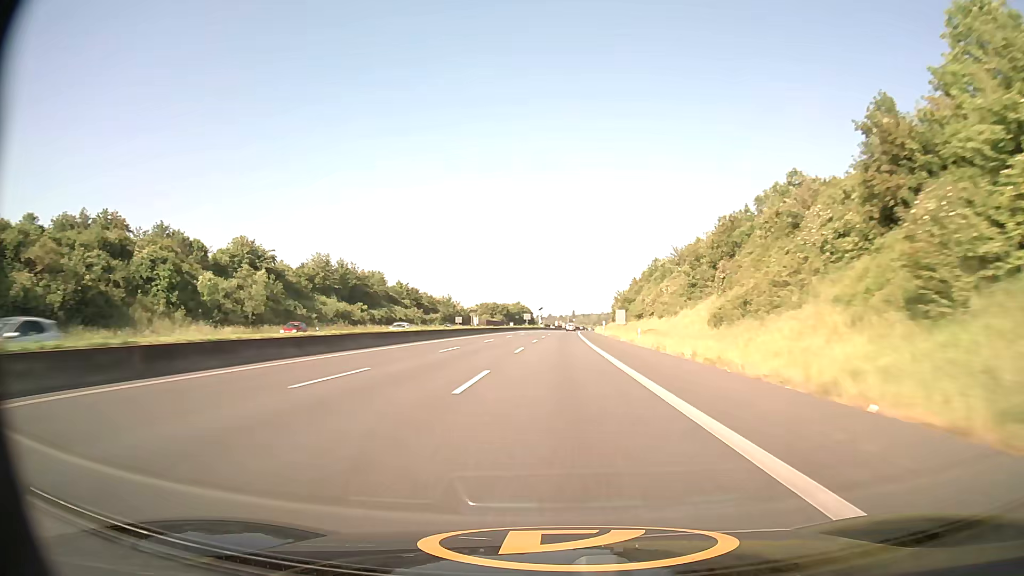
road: motorway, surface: asphalt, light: Day
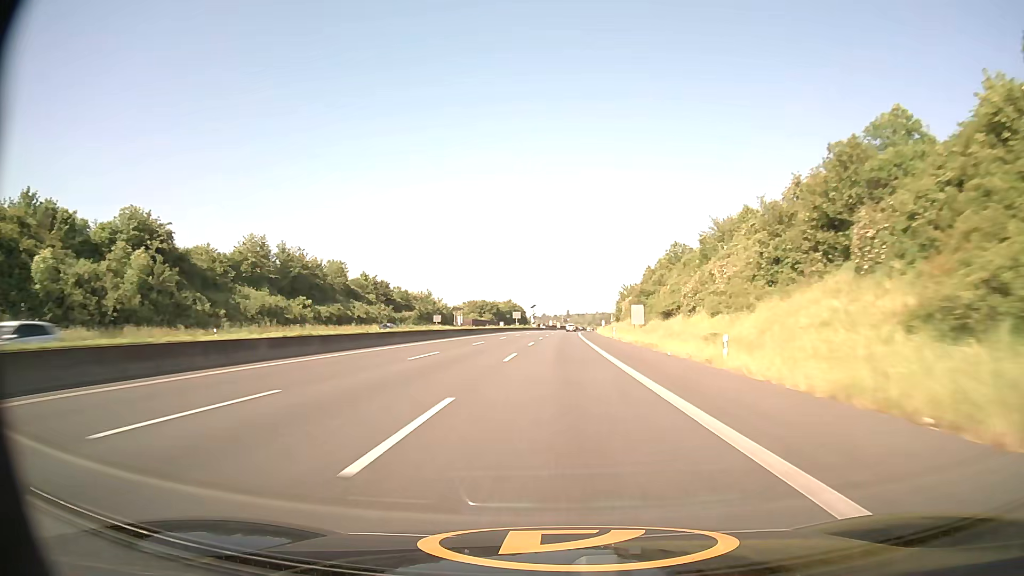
(+0.1, +24.8) m; 0°
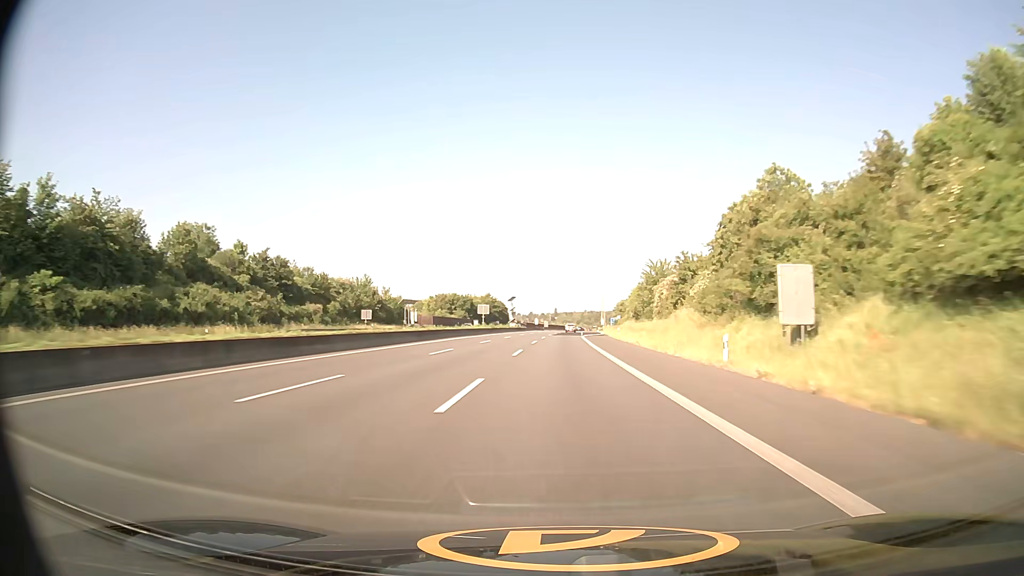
(+0.4, +49.6) m; +1°
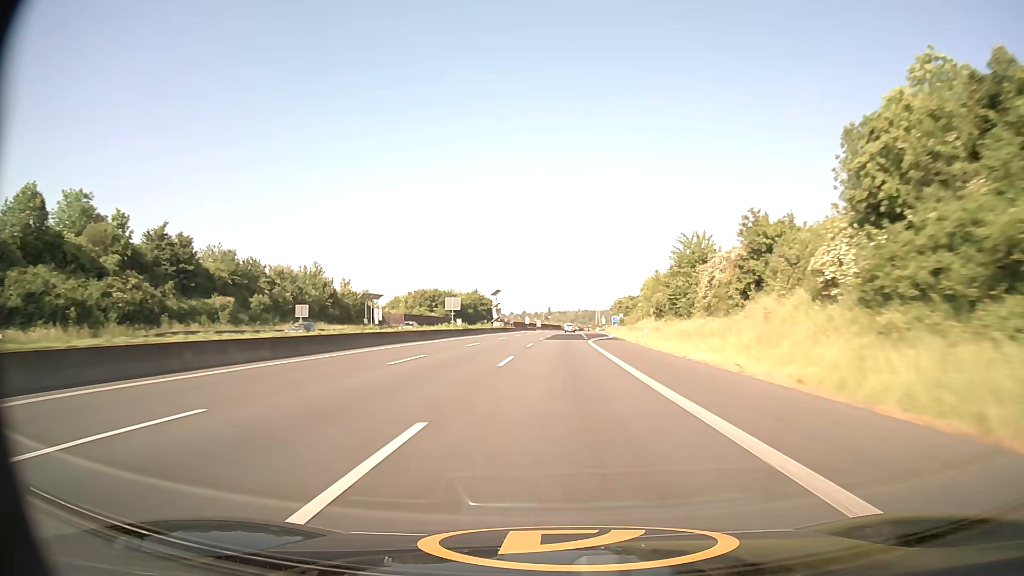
(+0.1, +24.9) m; +1°
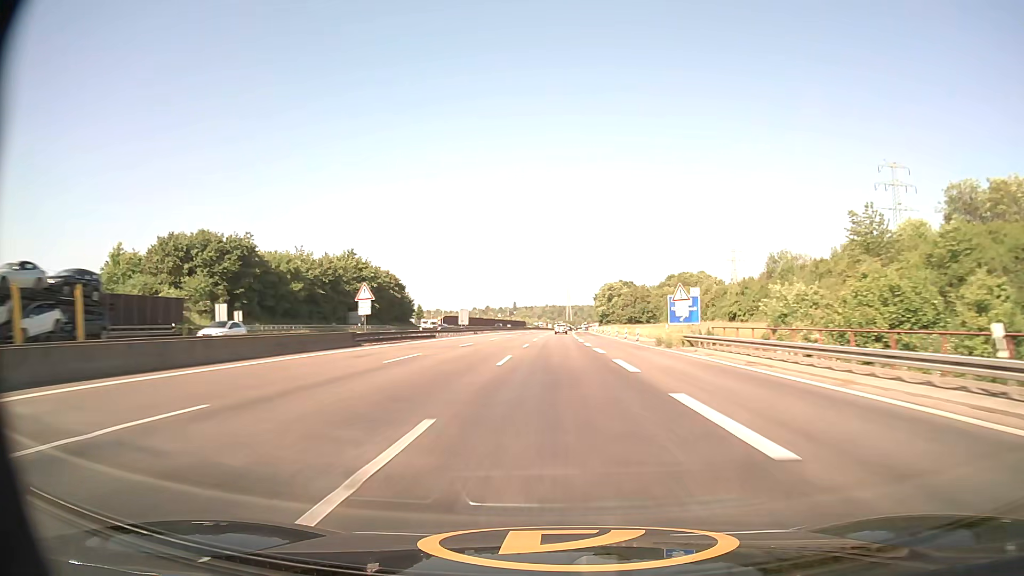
(+3.2, +125.0) m; +3°
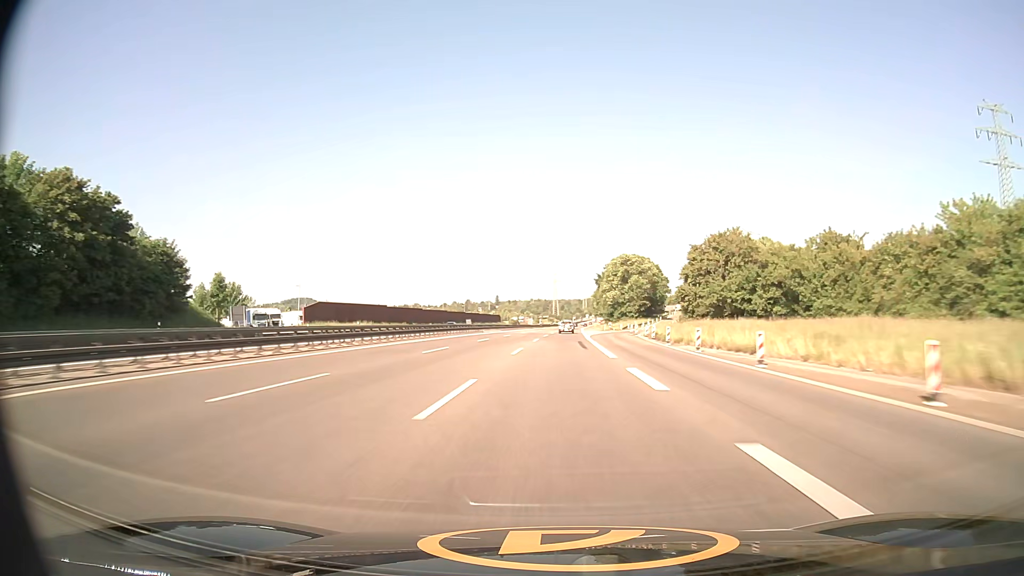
(+1.3, +100.7) m; +1°
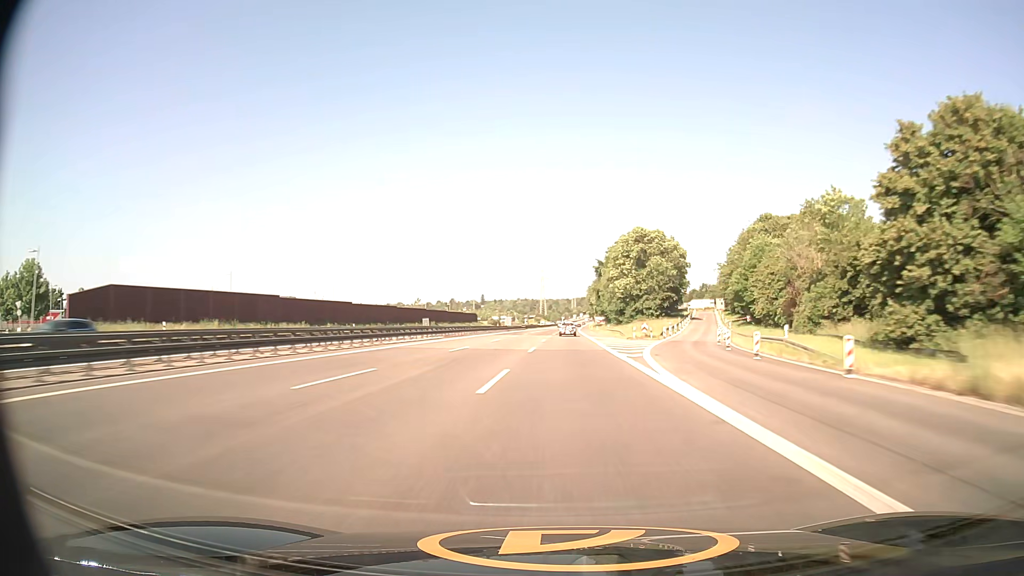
(+0.3, +50.4) m; +1°
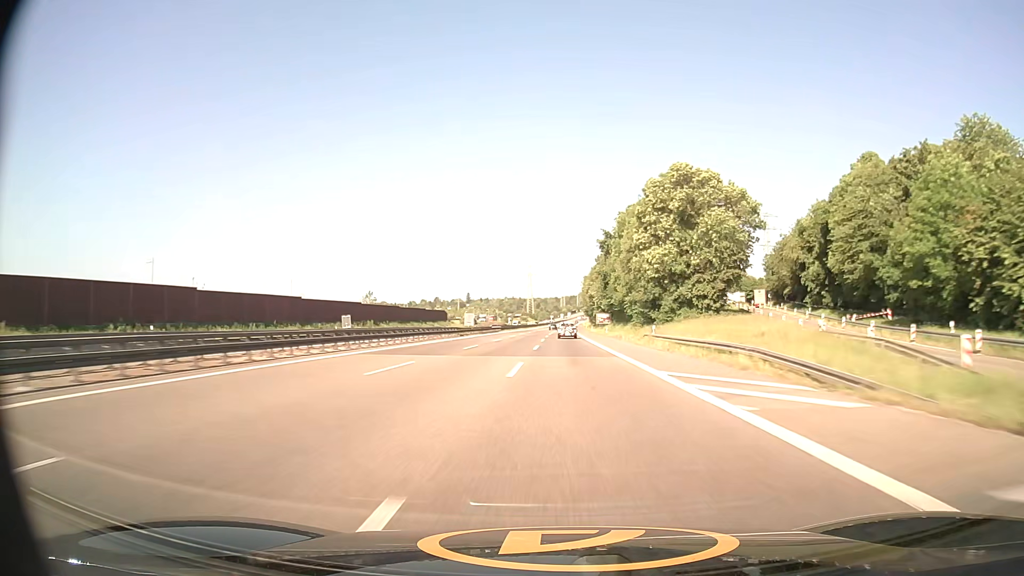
(+0.6, +50.4) m; +1°
(0, +10) (0, +20) (0, +30) (0, +40) (0, +50) (0, +60) (0, +70) (0, +80) (0, +90) (0, +100) m
